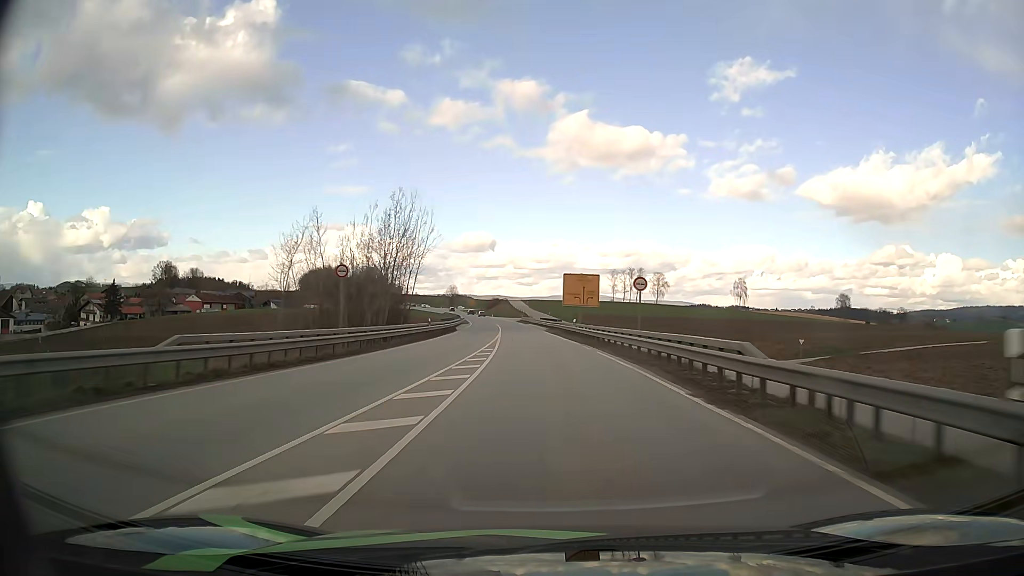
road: primary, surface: asphalt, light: Day
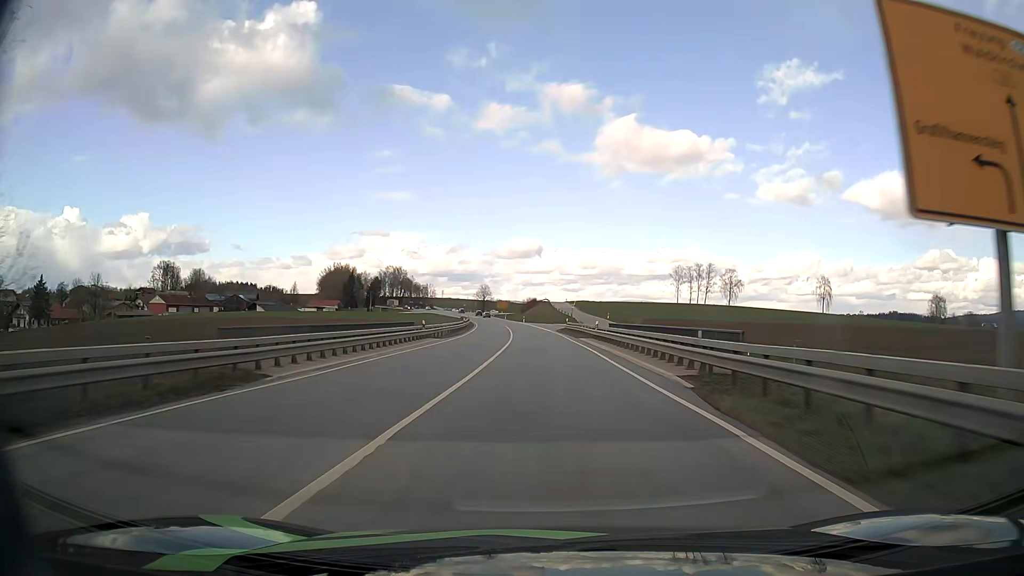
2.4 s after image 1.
(-2.1, +56.8) m; -4°
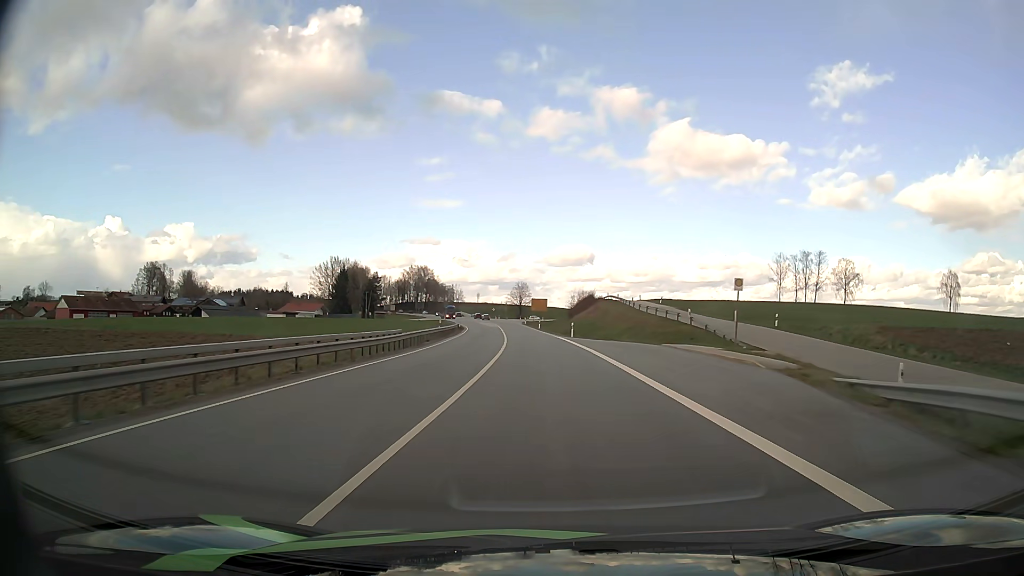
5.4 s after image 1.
(-2.2, +70.8) m; -4°
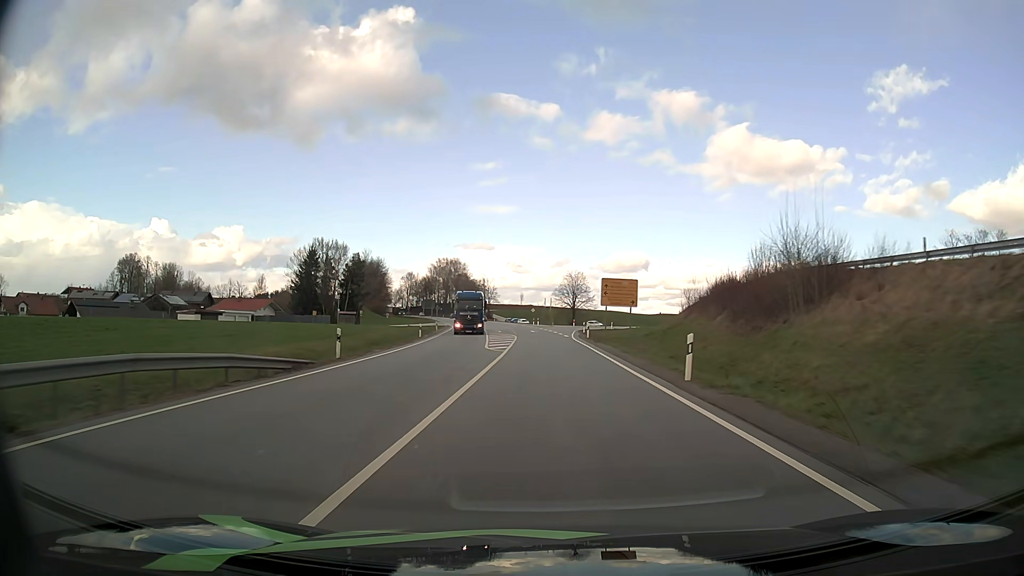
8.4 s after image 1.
(-3.2, +70.3) m; -5°
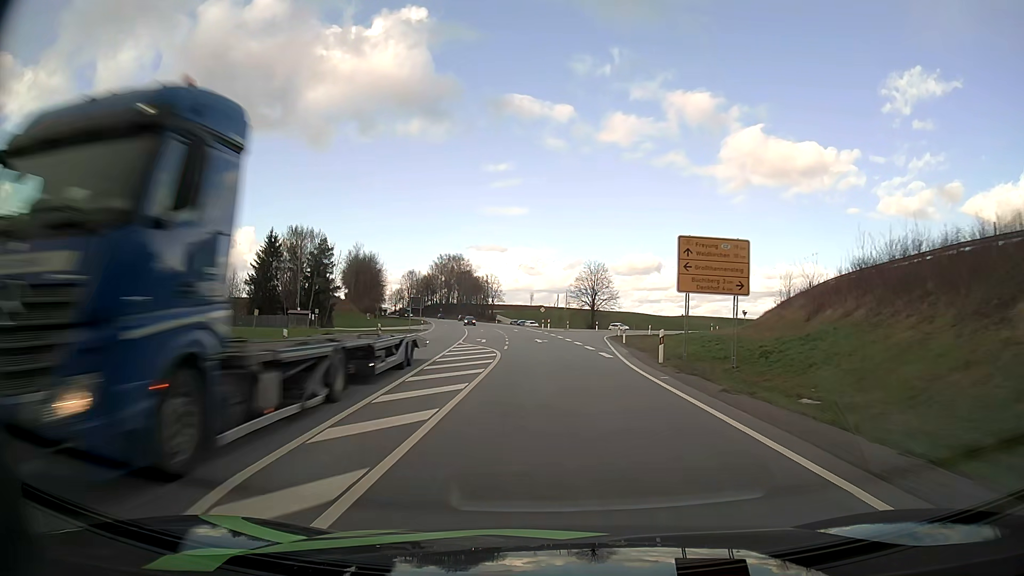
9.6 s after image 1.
(-0.3, +27.9) m; -1°
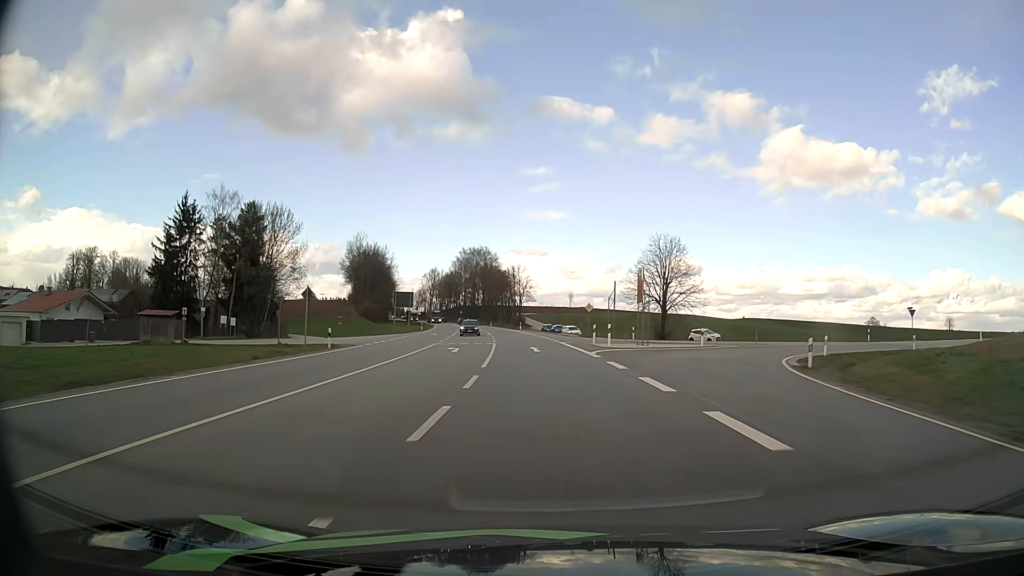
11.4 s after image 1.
(-0.8, +41.3) m; -3°
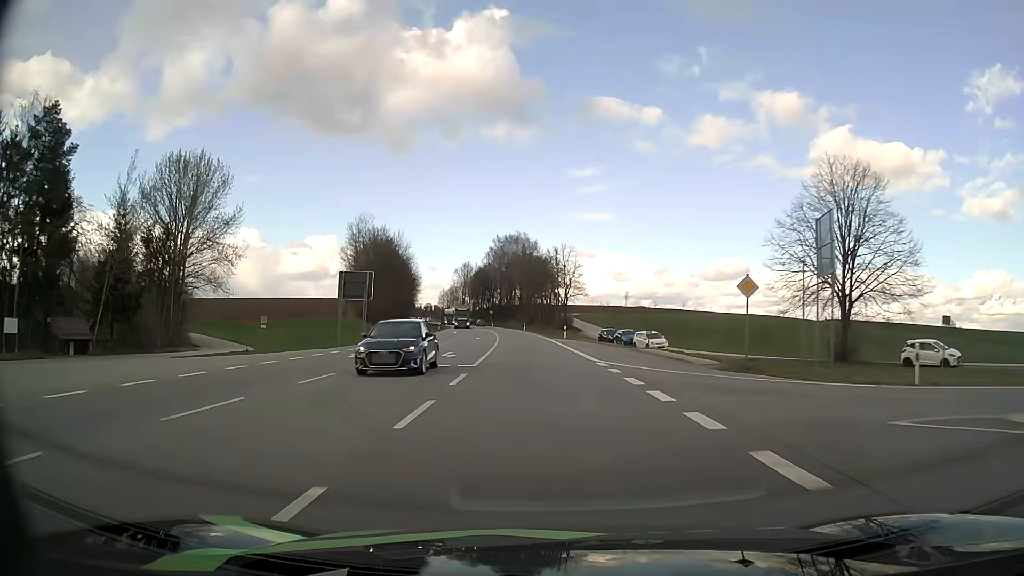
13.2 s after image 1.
(-1.3, +40.7) m; -4°
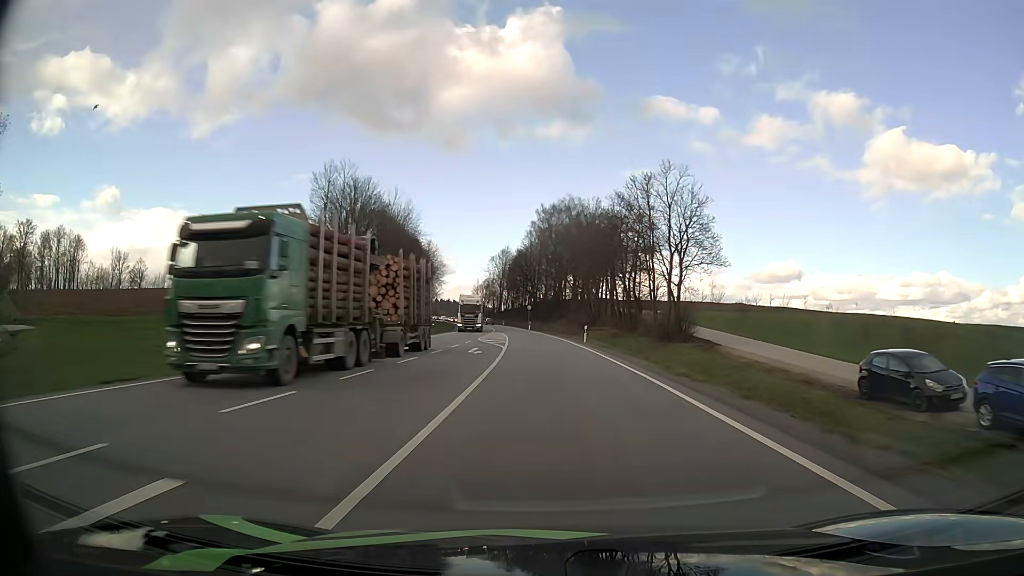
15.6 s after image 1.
(-2.4, +53.6) m; -4°
(0, +10) (0, +20) (0, +30) (-1, +40) (-1, +50) (-2, +60) (-3, +70) (-4, +80) (-5, +90) (-6, +100) m
